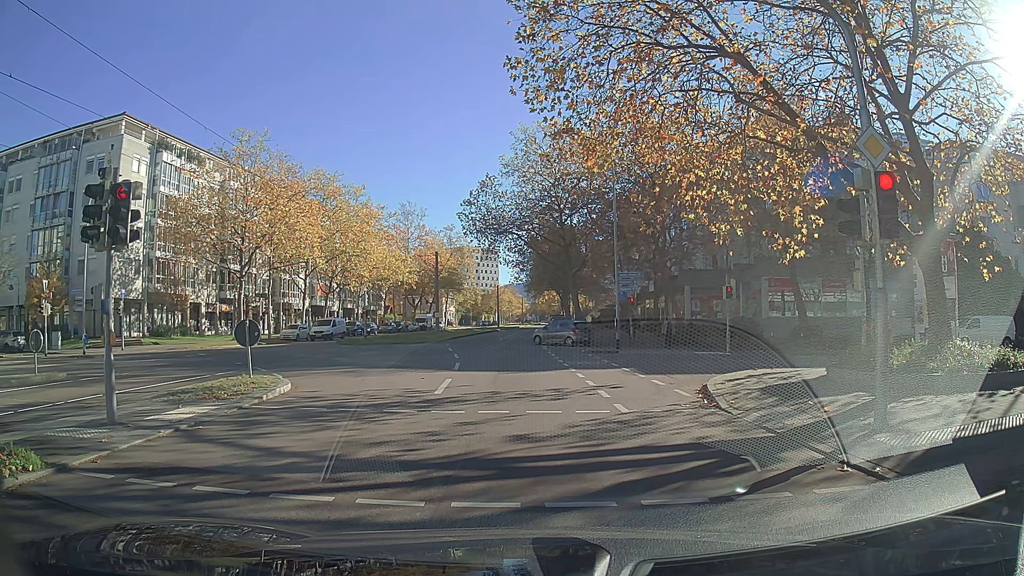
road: tertiary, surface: asphalt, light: Day
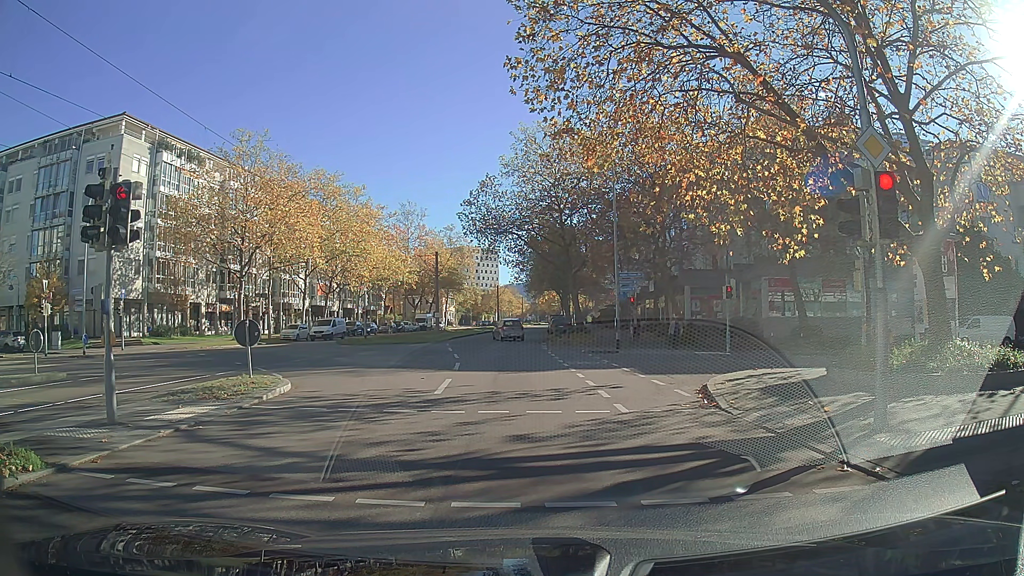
(0.0, 0.0) m; 0°
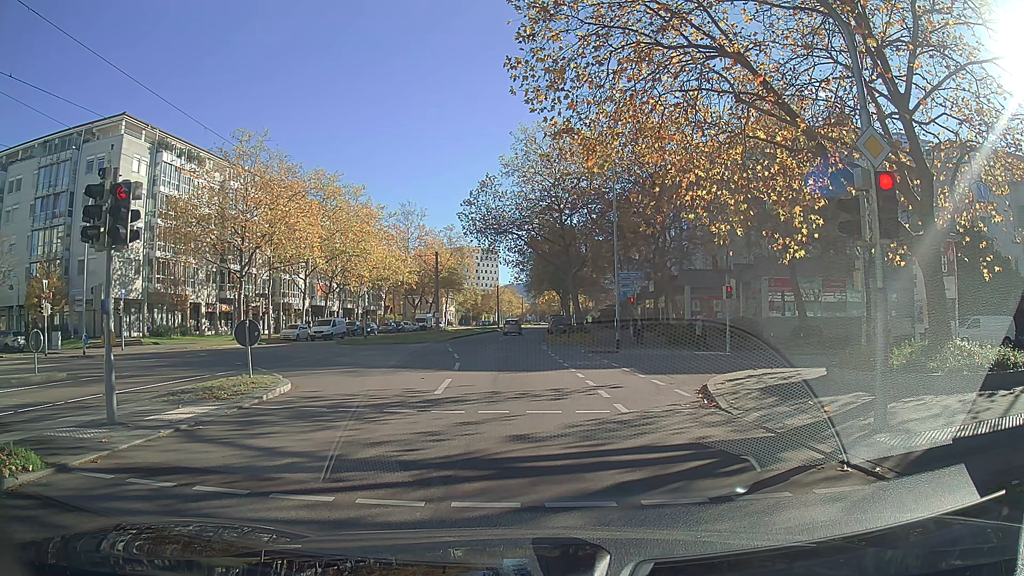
(0.0, 0.0) m; 0°
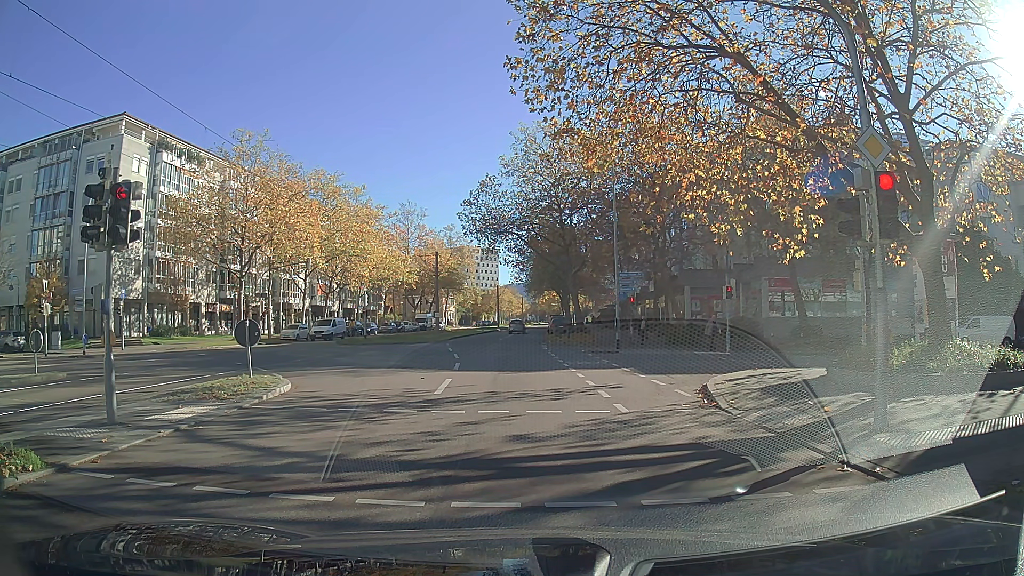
(0.0, 0.0) m; 0°
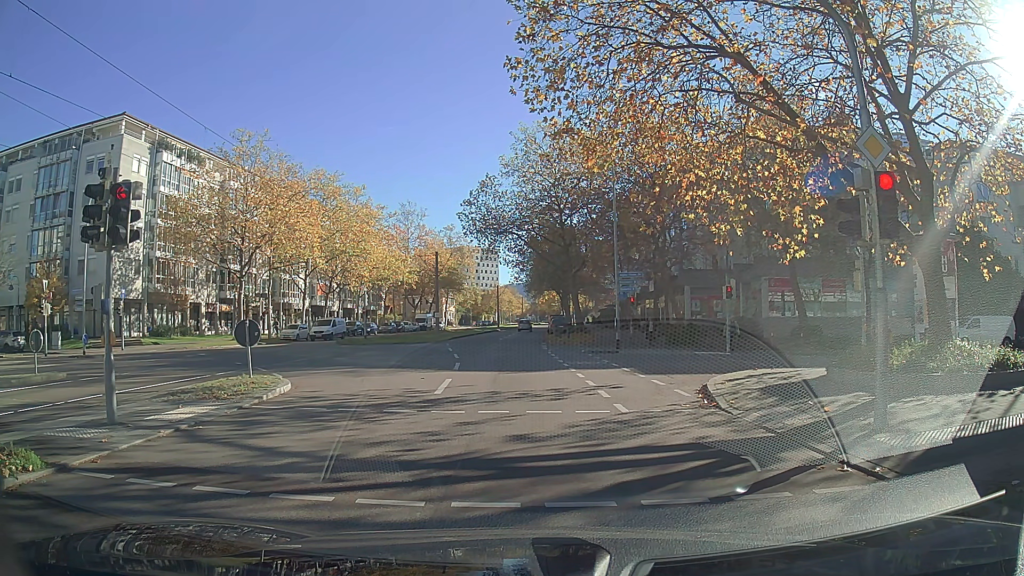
(0.0, 0.0) m; 0°
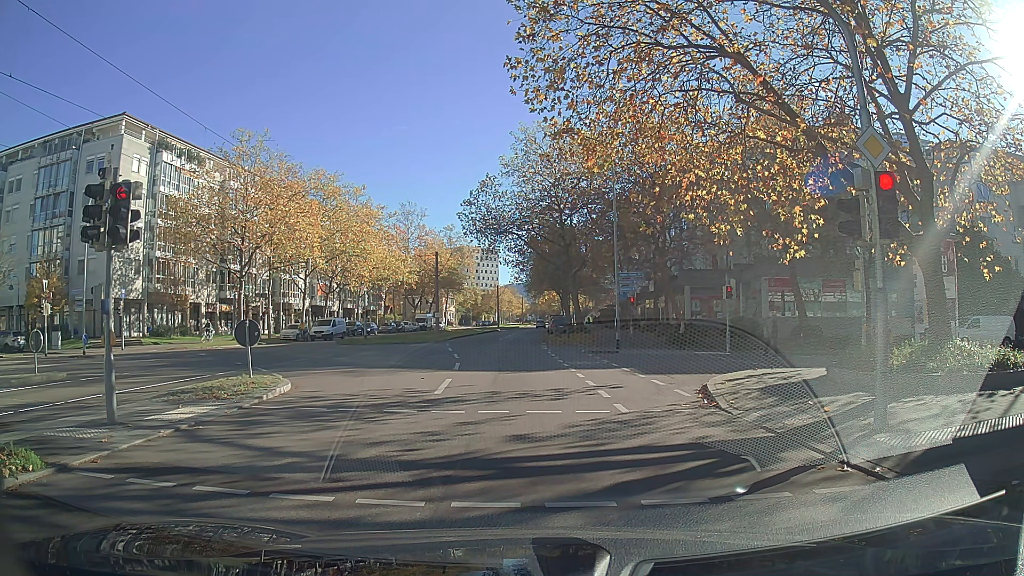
(0.0, 0.0) m; 0°
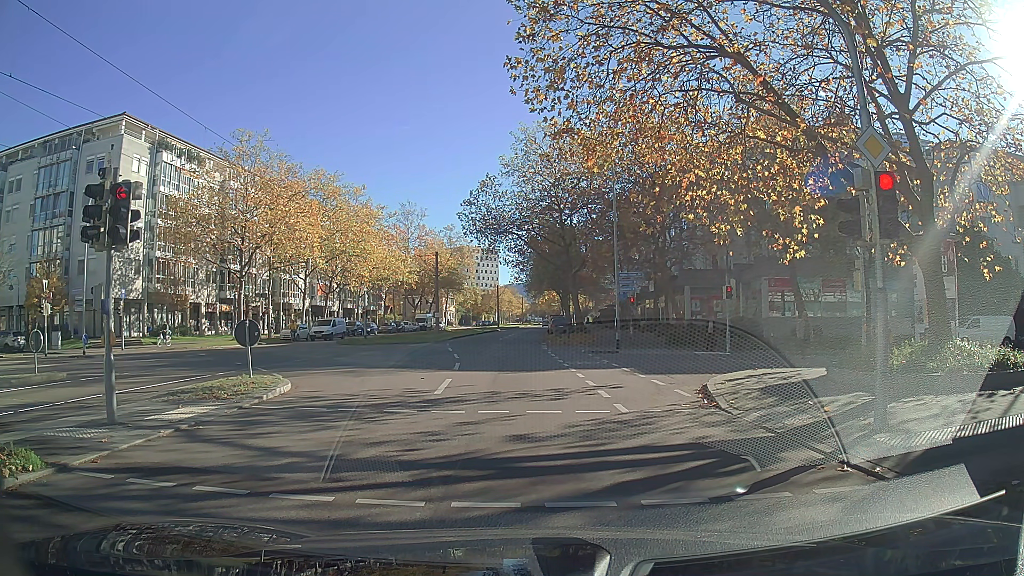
(0.0, 0.0) m; 0°
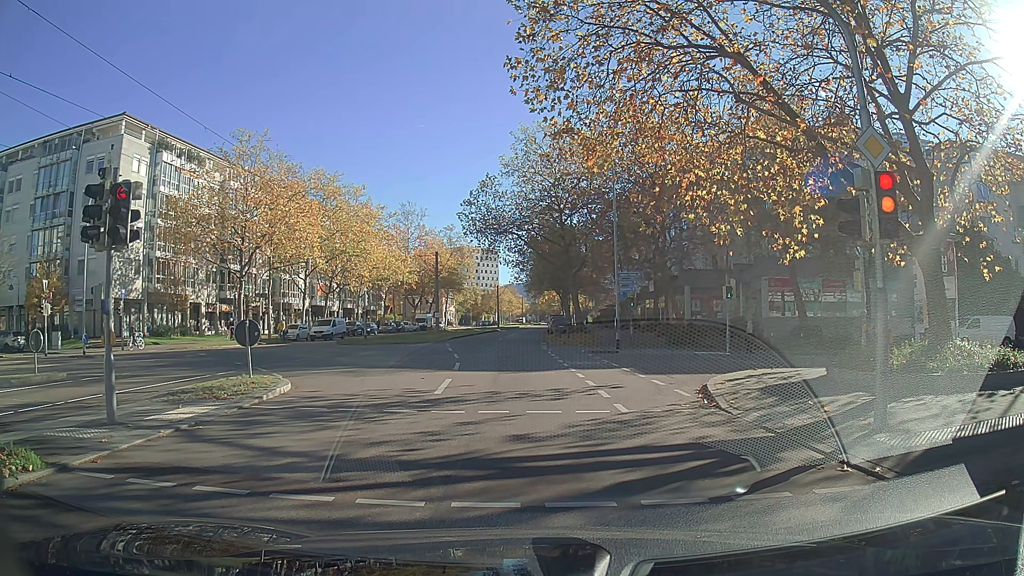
(0.0, 0.0) m; 0°
(0, +10) (-1, +20) (-1, +30) (-2, +40) (-2, +50) (-2, +60) (-2, +70) (-2, +80) (-2, +90) (-2, +100) m
